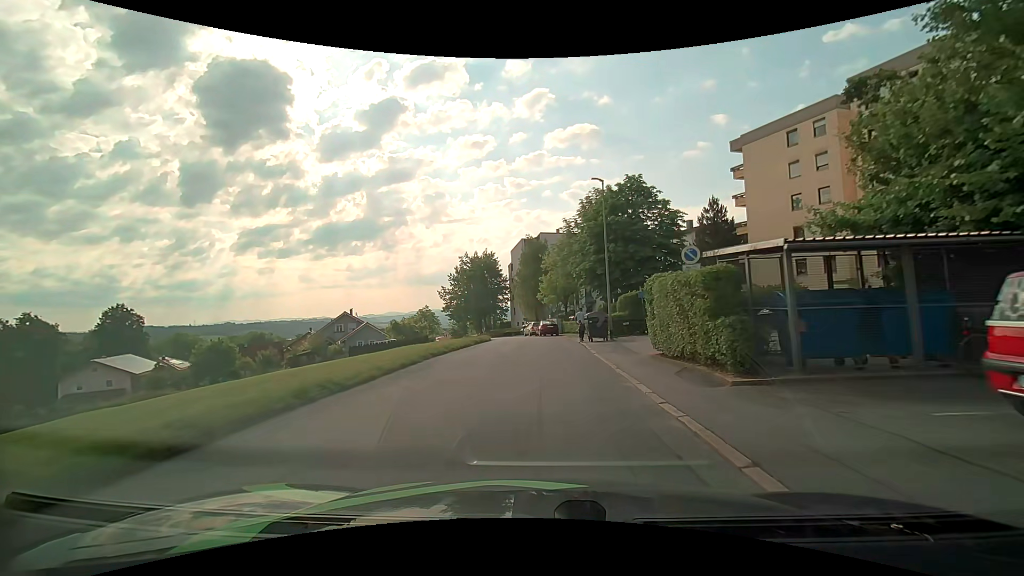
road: unclassified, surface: asphalt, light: Day
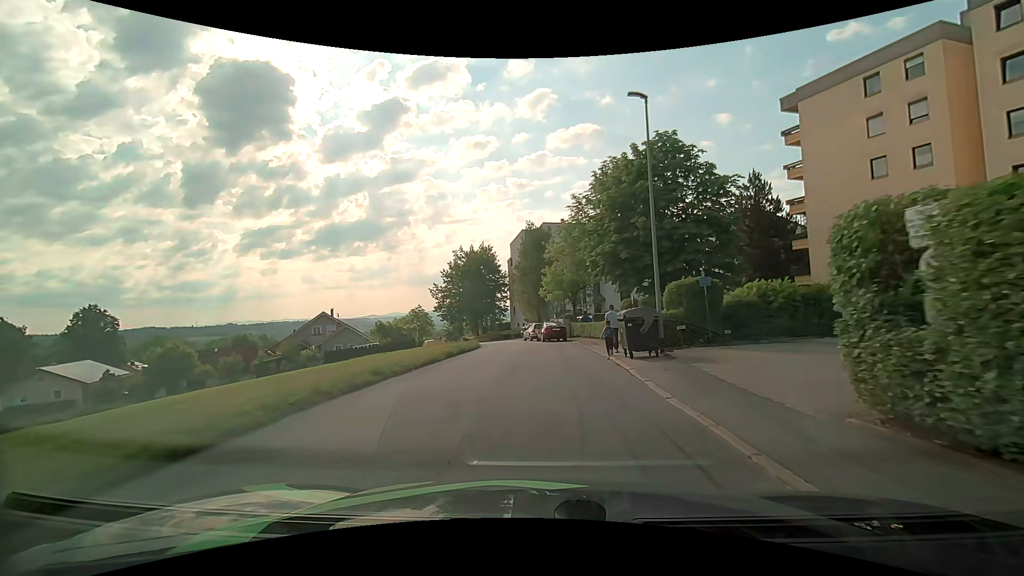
(-0.1, +9.8) m; 0°
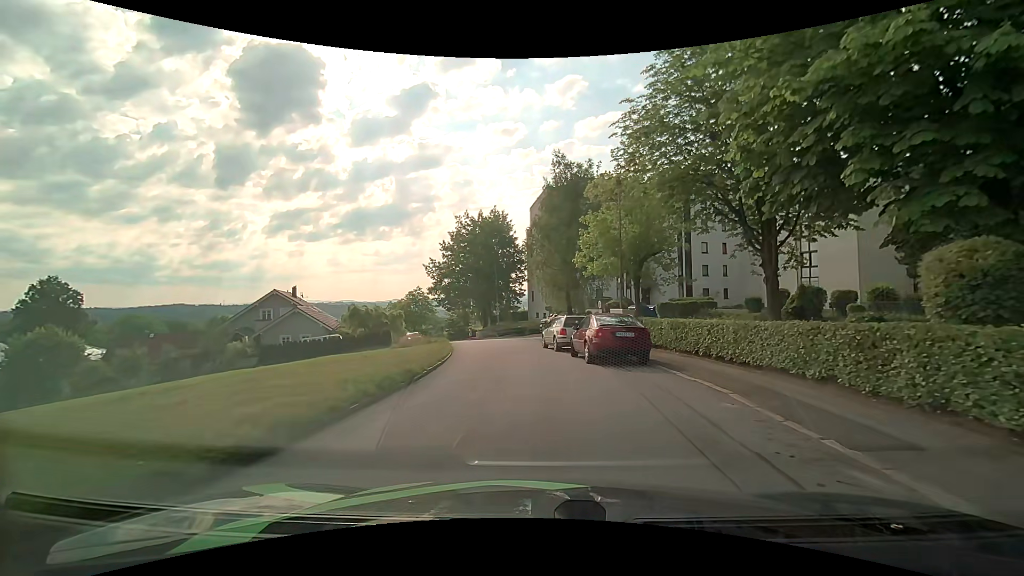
(-0.6, +20.7) m; -2°
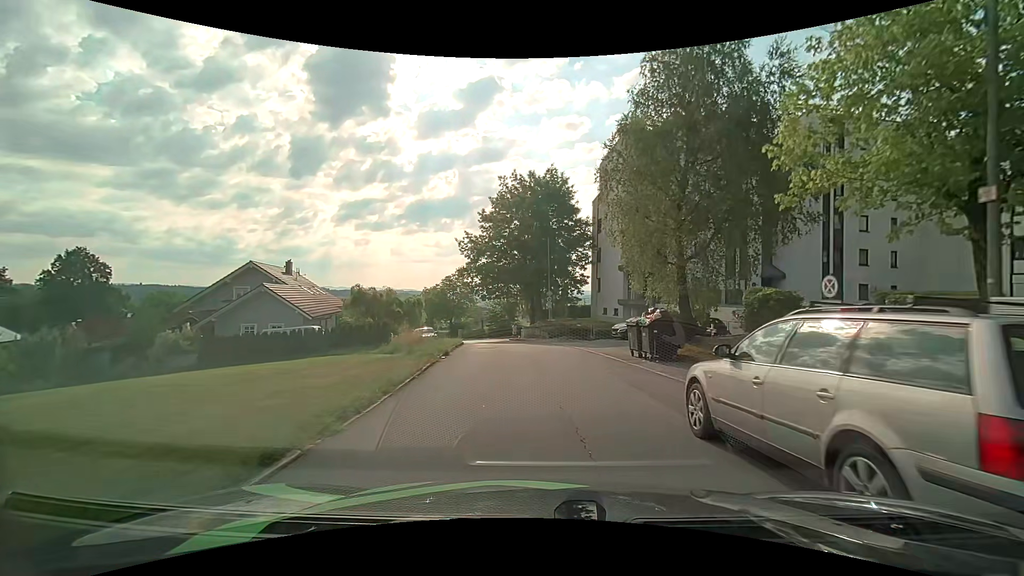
(-0.9, +17.0) m; -7°
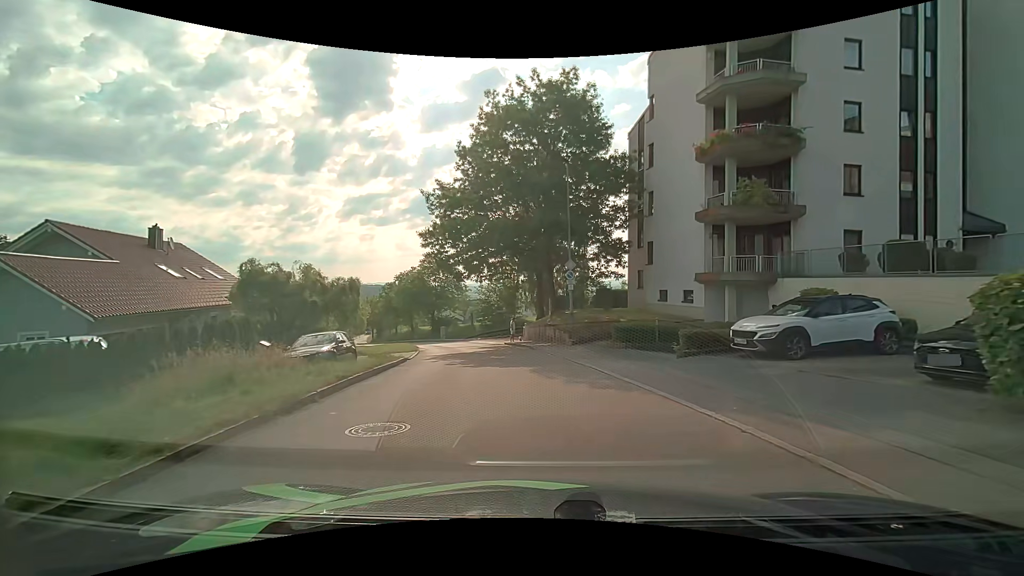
(-0.4, +18.7) m; -2°
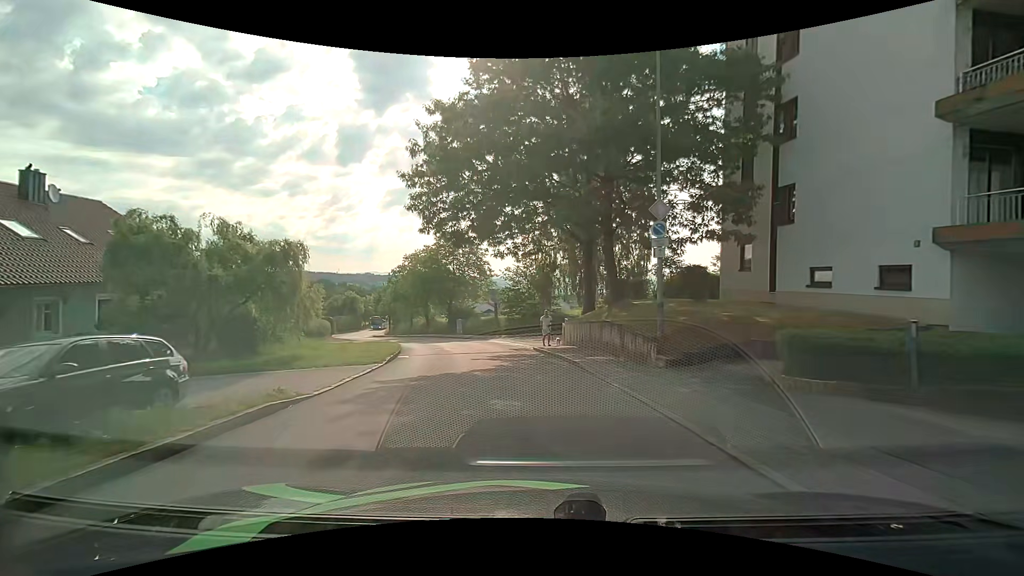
(-0.2, +11.4) m; -2°
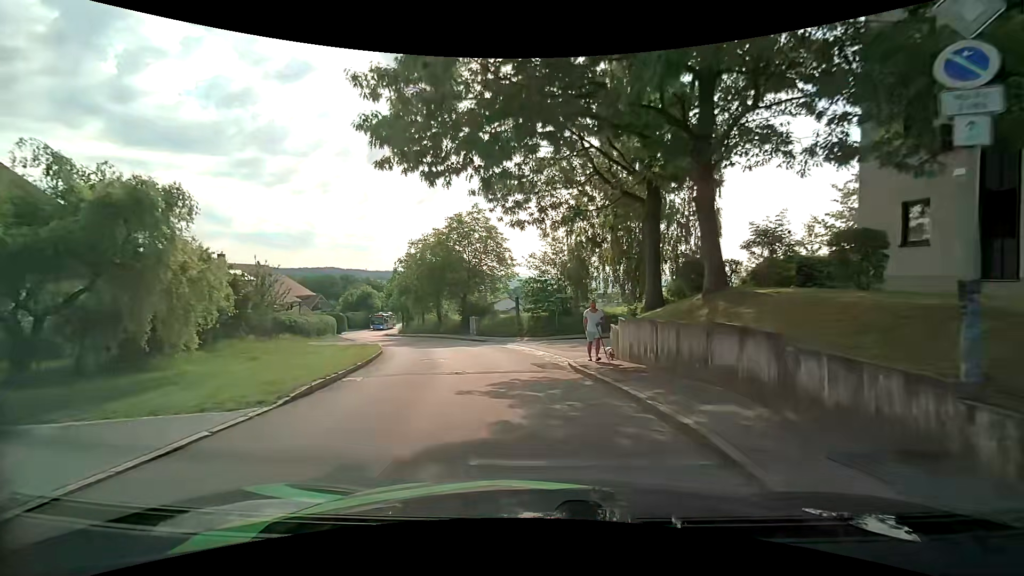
(-0.5, +8.0) m; -5°
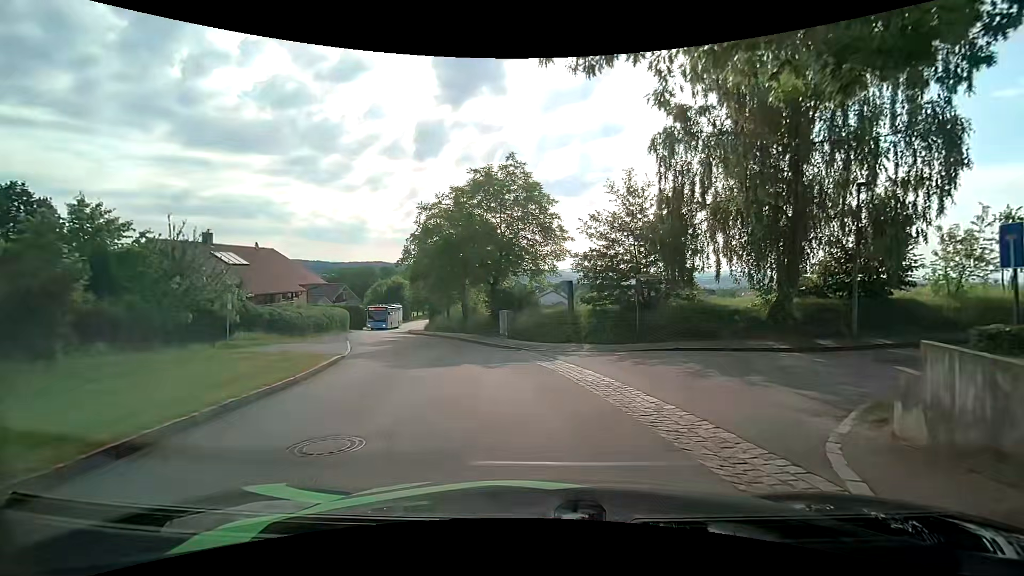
(-0.7, +11.4) m; -5°
